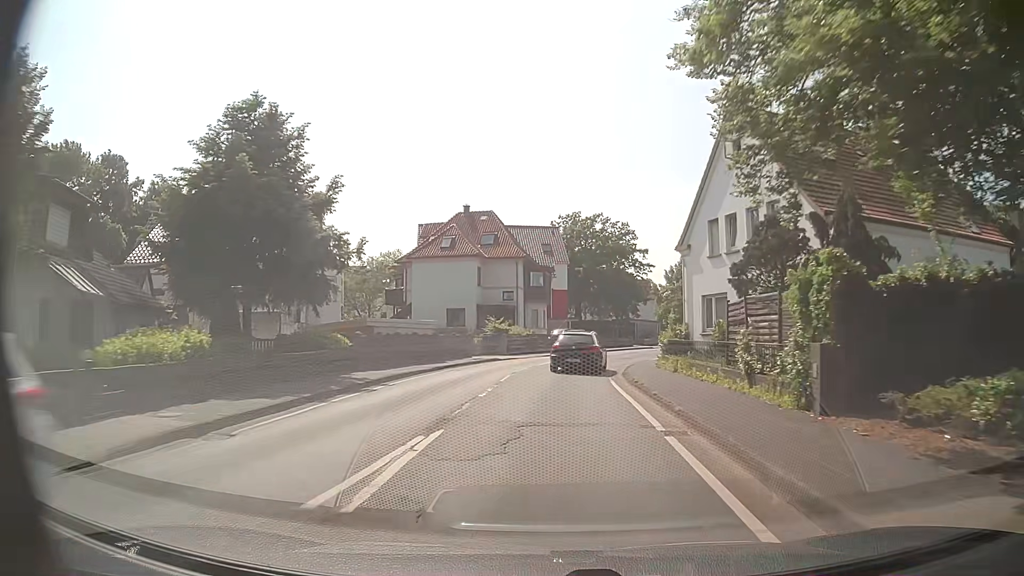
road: secondary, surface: asphalt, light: Day
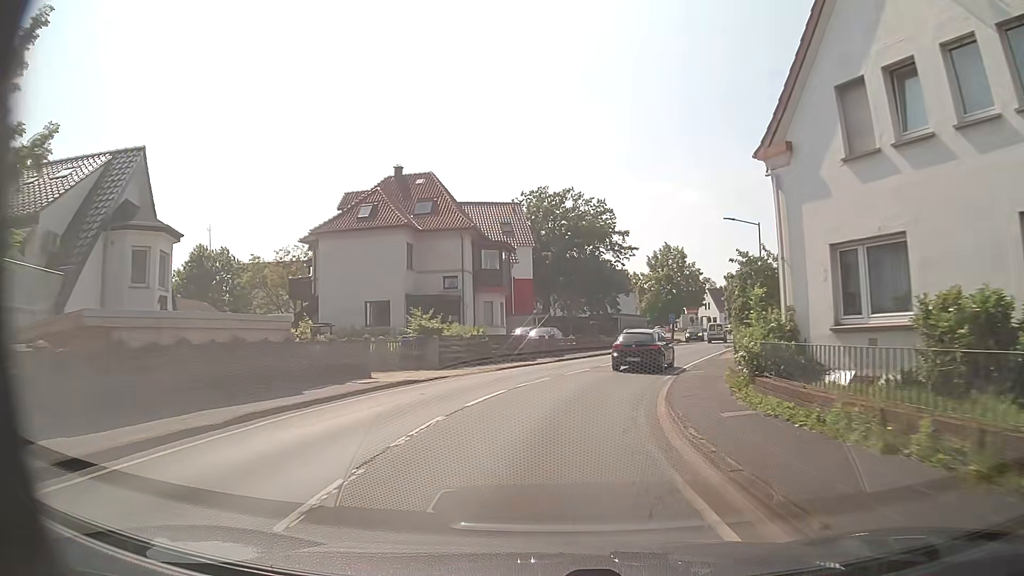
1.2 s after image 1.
(+0.3, +14.8) m; +2°
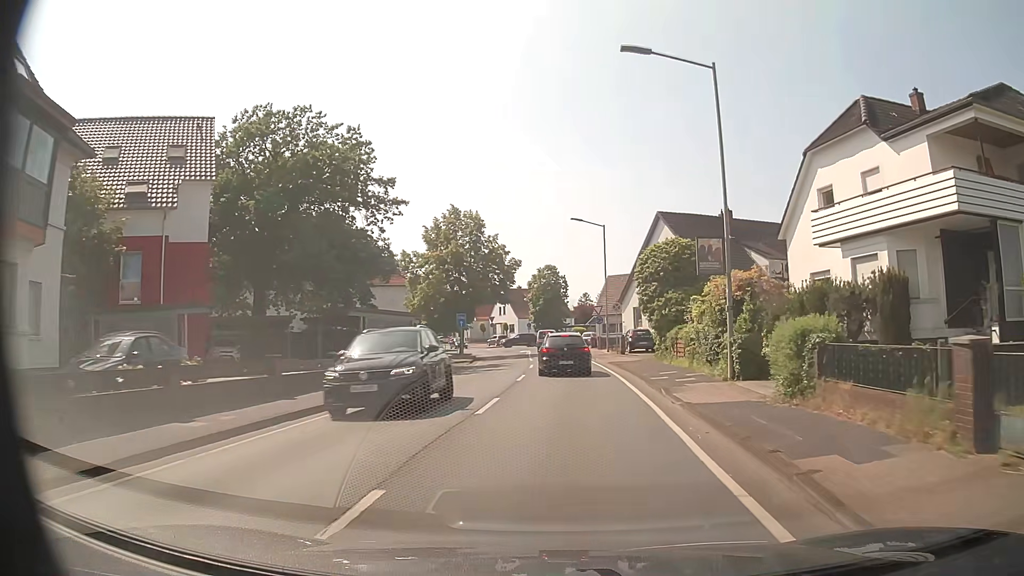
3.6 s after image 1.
(+4.3, +29.0) m; +18°
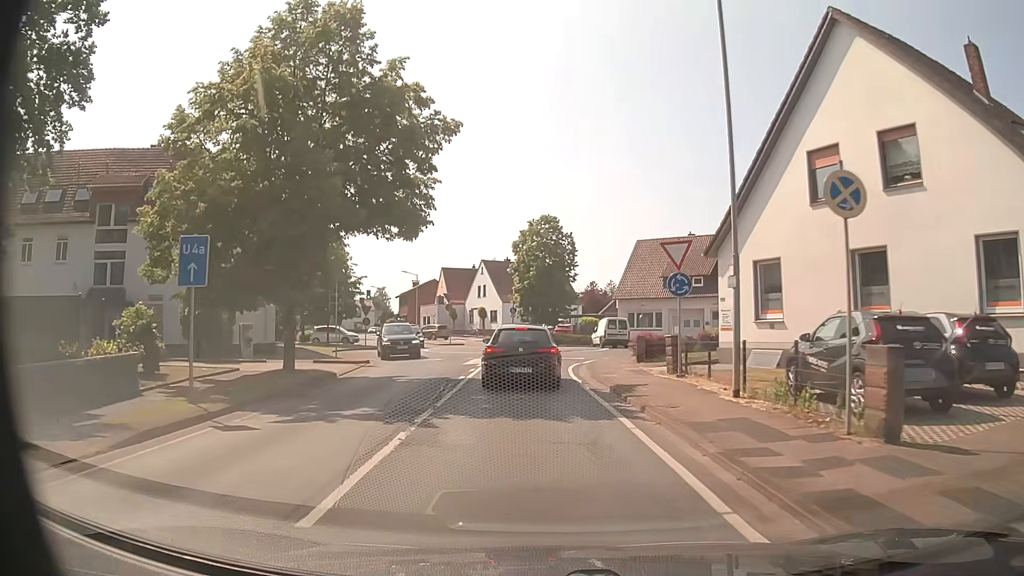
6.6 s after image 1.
(+0.9, +33.3) m; 0°
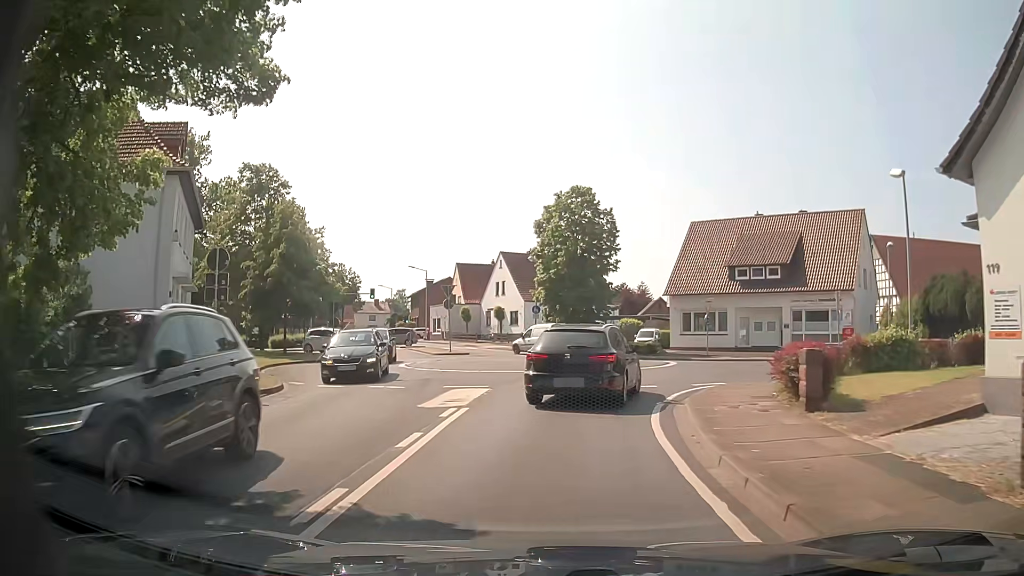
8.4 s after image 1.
(-0.3, +12.6) m; -2°
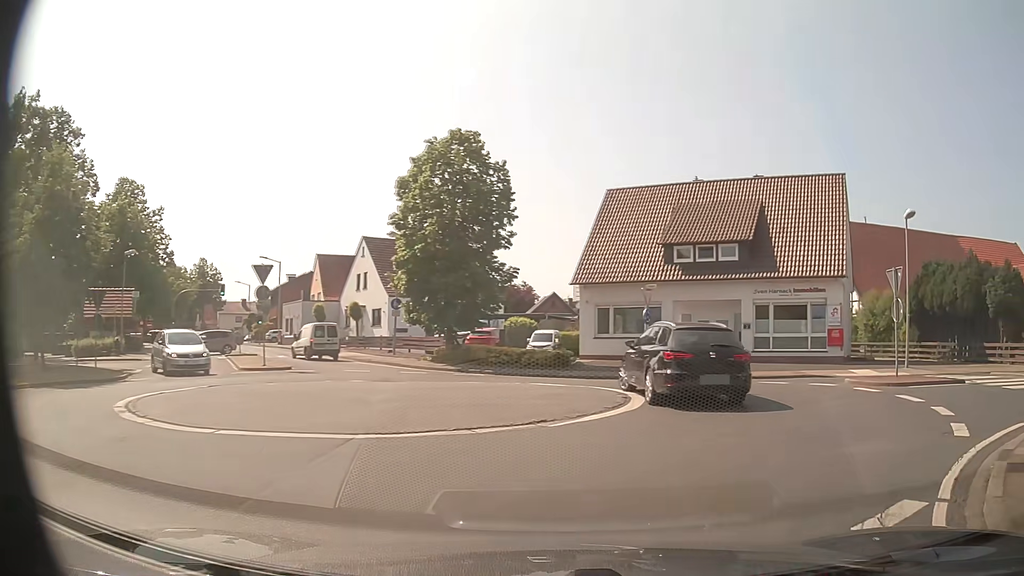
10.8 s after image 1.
(+0.4, +12.9) m; +8°
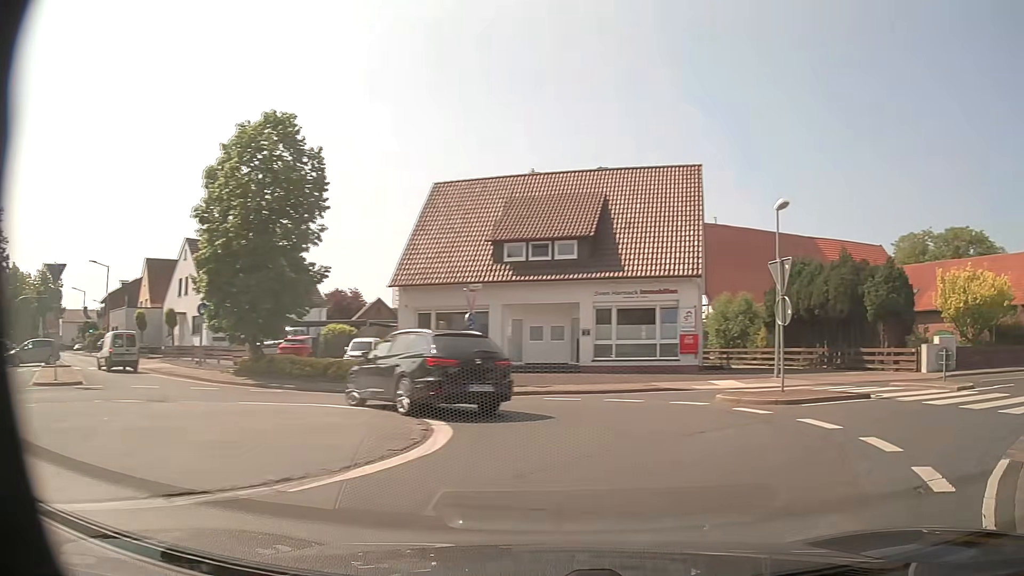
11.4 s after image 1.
(+0.4, +3.5) m; +13°
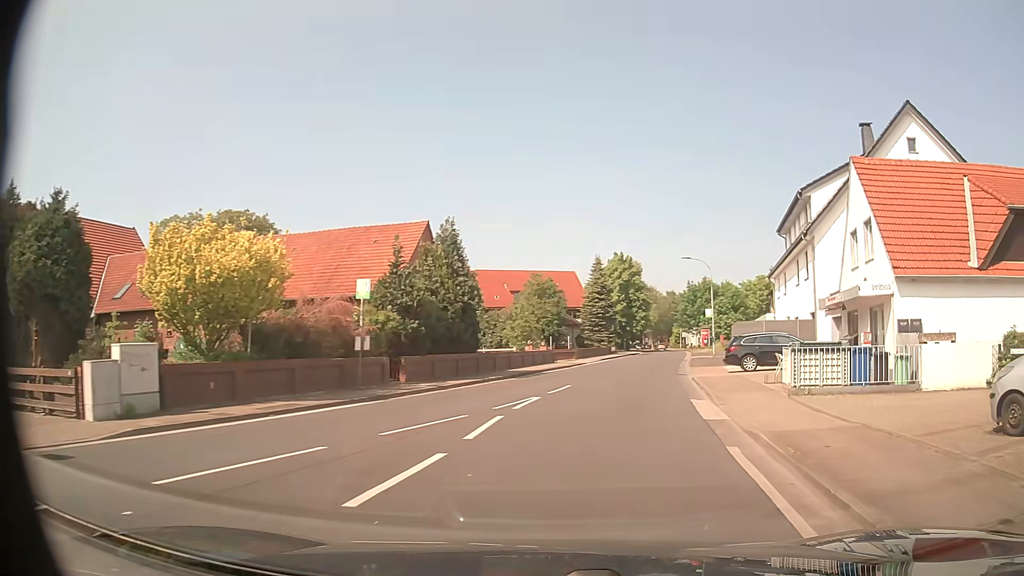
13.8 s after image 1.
(+9.1, +12.0) m; +64°
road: tertiary
(+1, +10) (+2, +20) (+4, +30) (+6, +39) (+9, +49) (+11, +59) (+13, +69) (+15, +78) (+18, +88) (+19, +98) m
